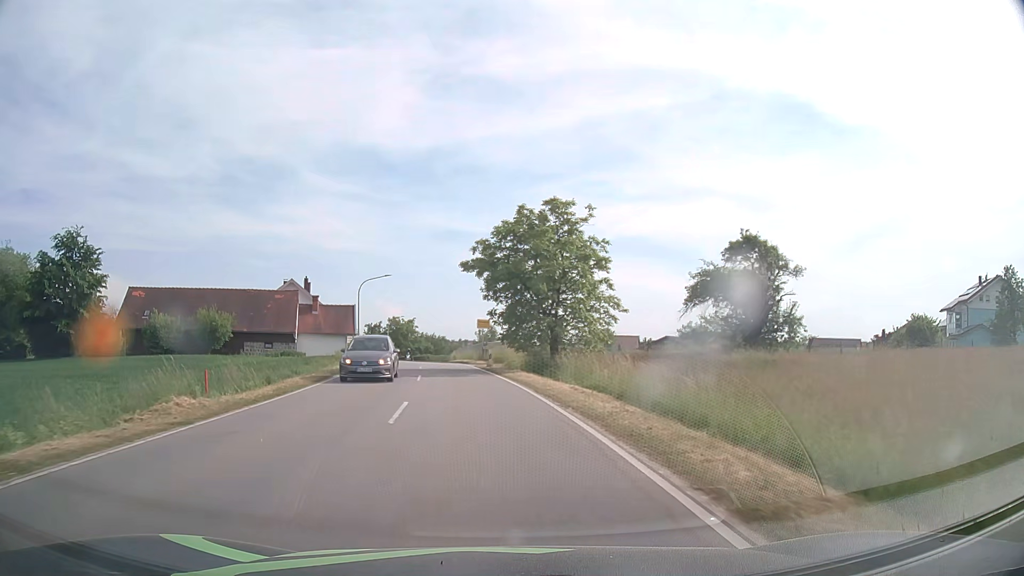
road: tertiary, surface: asphalt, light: Day
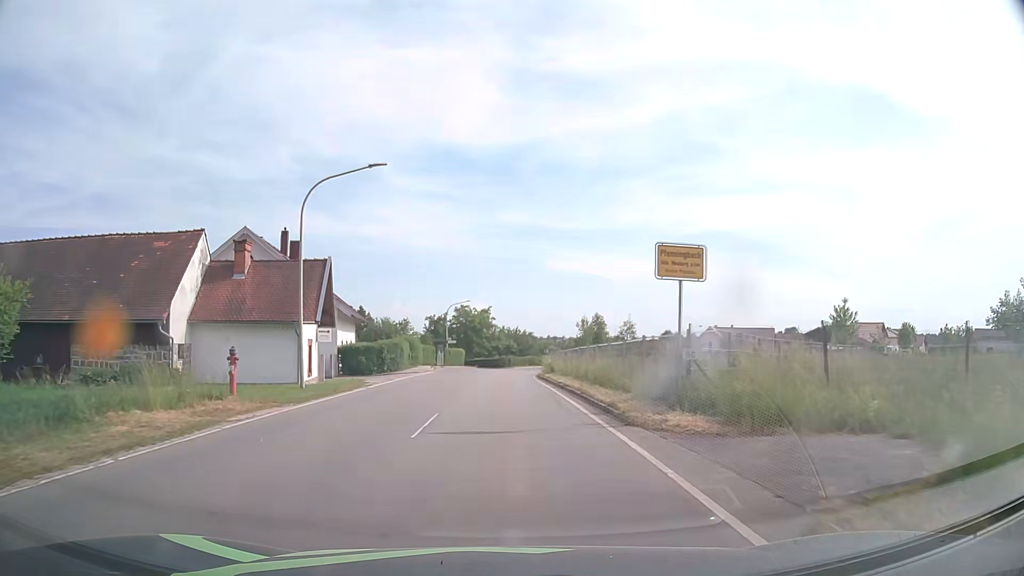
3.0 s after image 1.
(-3.1, +37.1) m; -7°
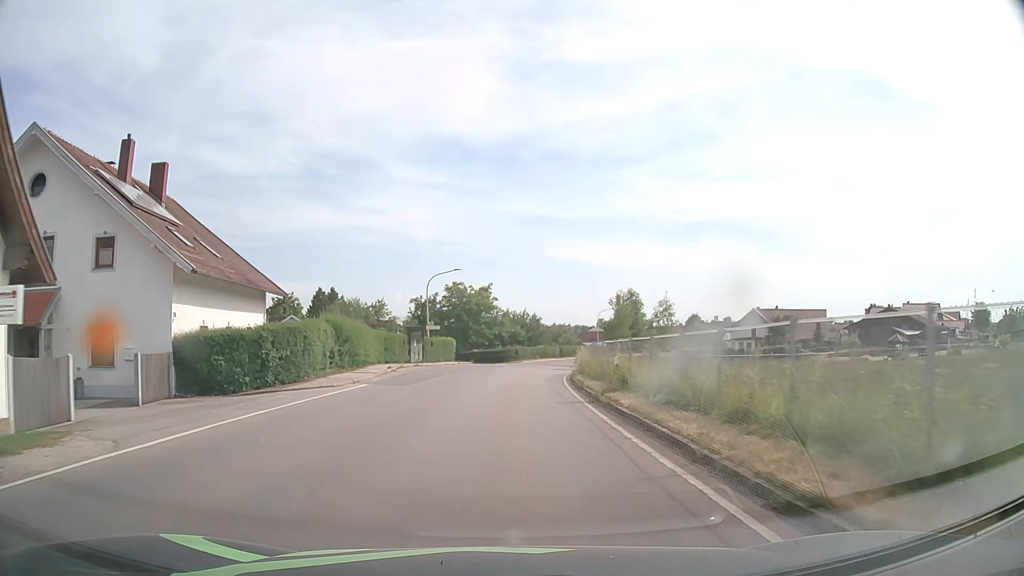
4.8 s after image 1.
(-0.2, +22.6) m; -1°
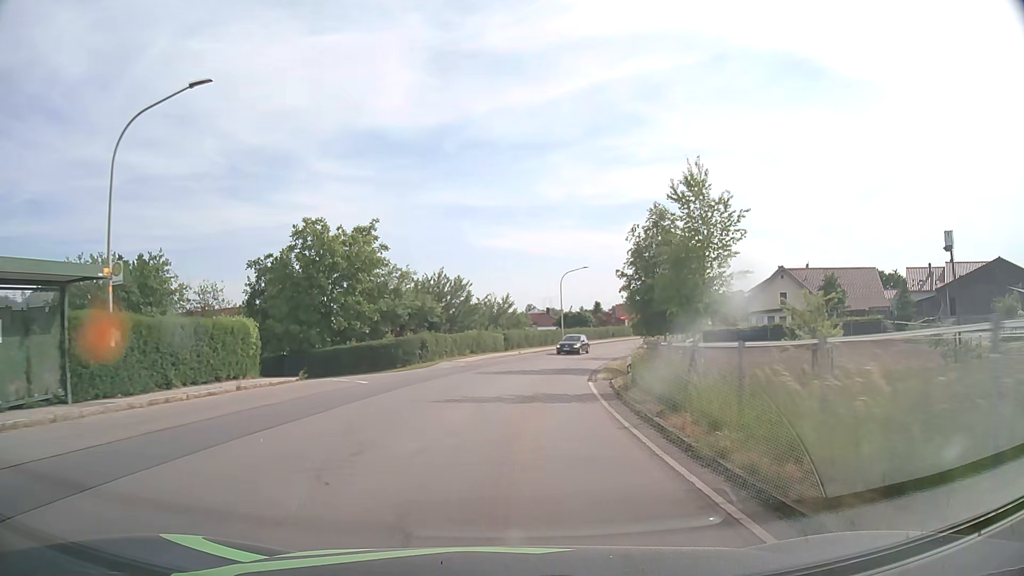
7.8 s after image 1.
(+1.6, +38.4) m; +6°
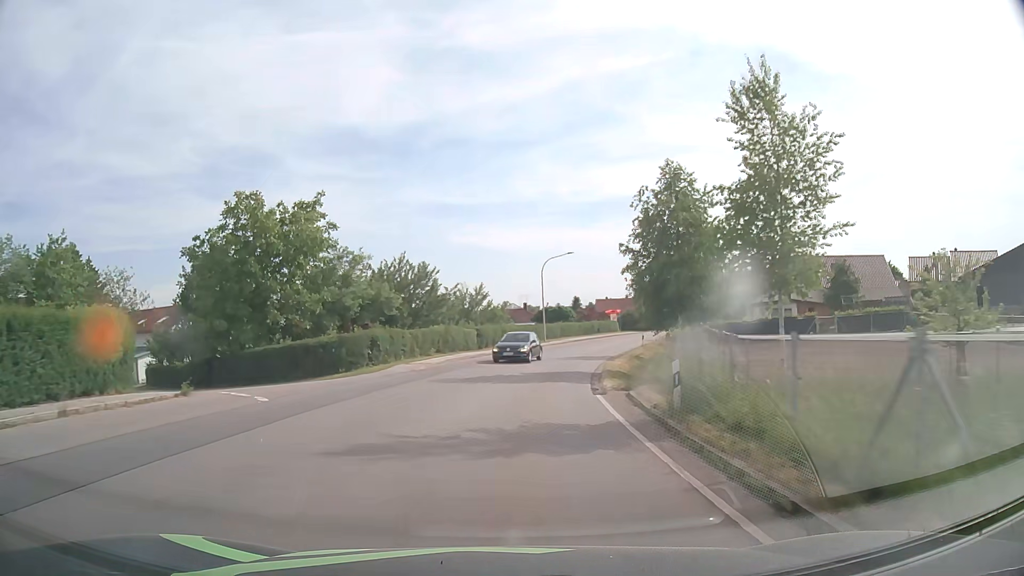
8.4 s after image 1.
(+0.1, +7.7) m; +2°
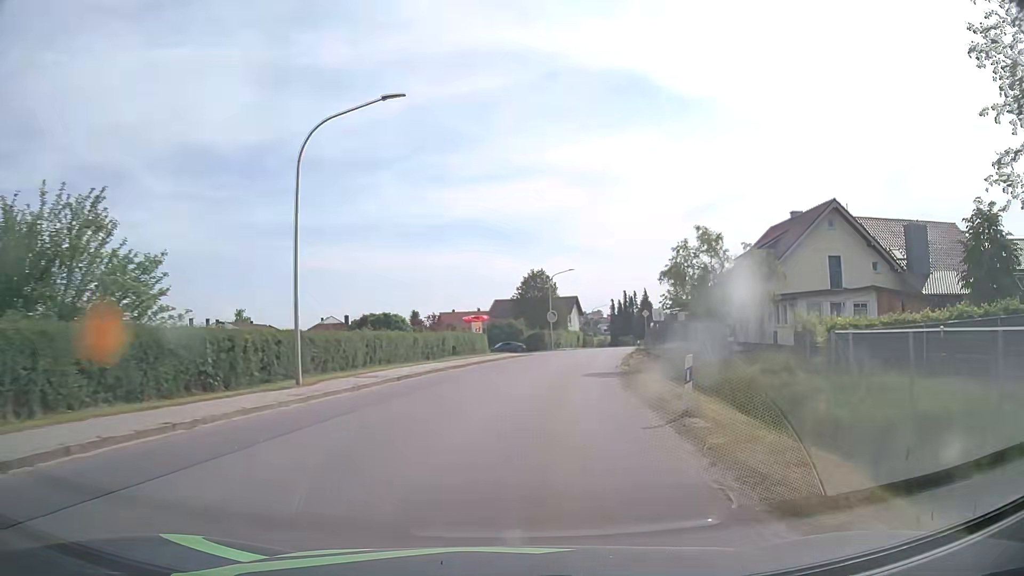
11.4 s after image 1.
(+3.9, +38.2) m; +13°
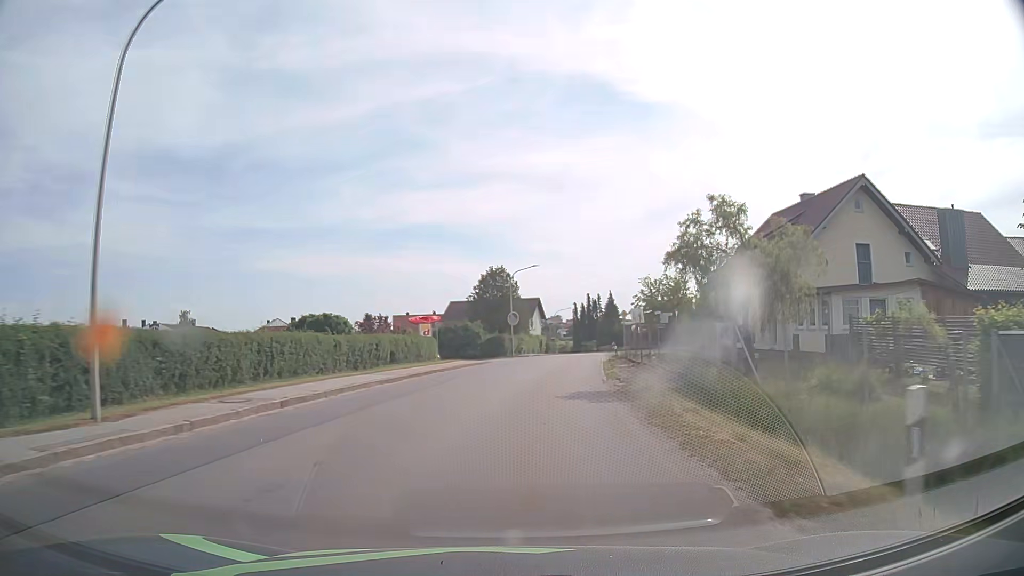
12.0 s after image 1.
(+0.2, +7.5) m; +3°
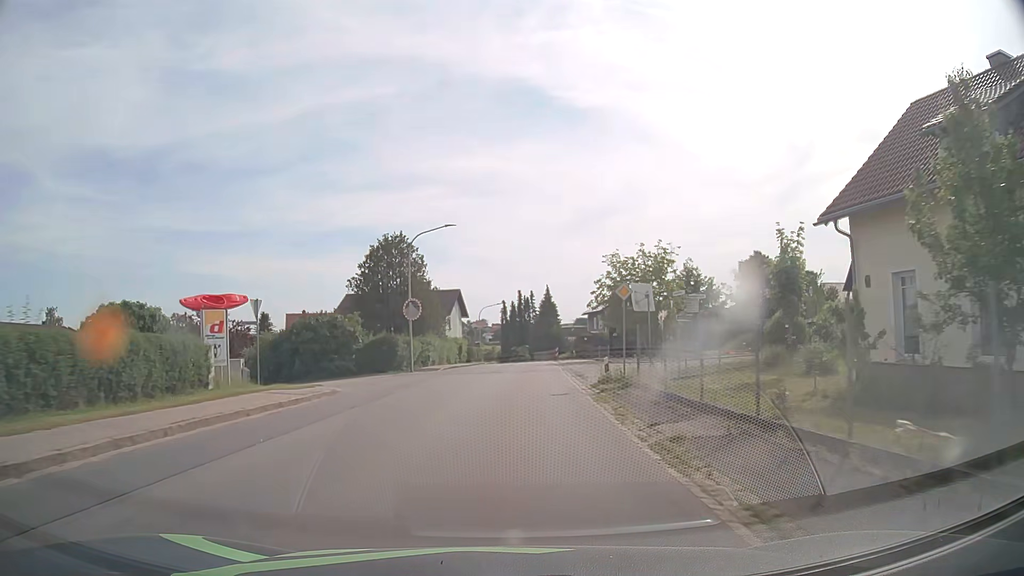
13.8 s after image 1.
(+1.8, +22.5) m; +7°
(0, +10) (+1, +20) (+1, +30) (+1, +40) (+2, +50) (+2, +60) (+3, +70) (+3, +80) (+3, +90) (+3, +100) m
